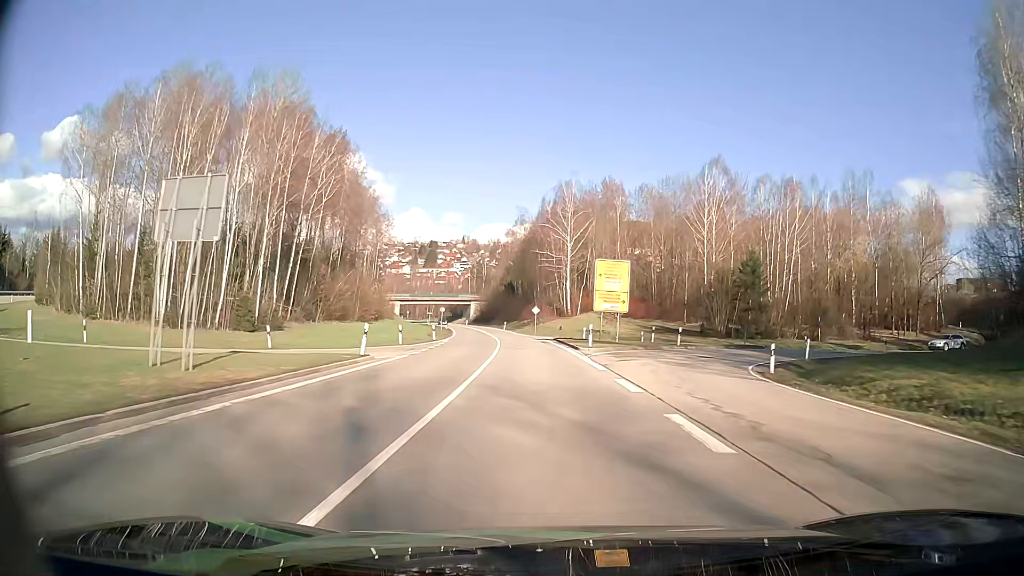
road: secondary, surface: asphalt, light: Day
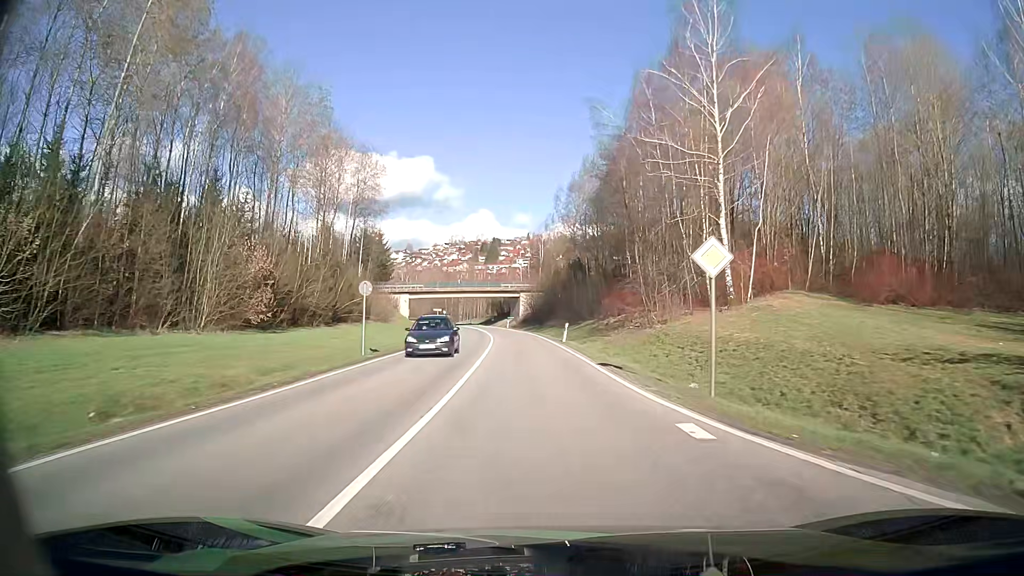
(-3.0, +58.1) m; -6°
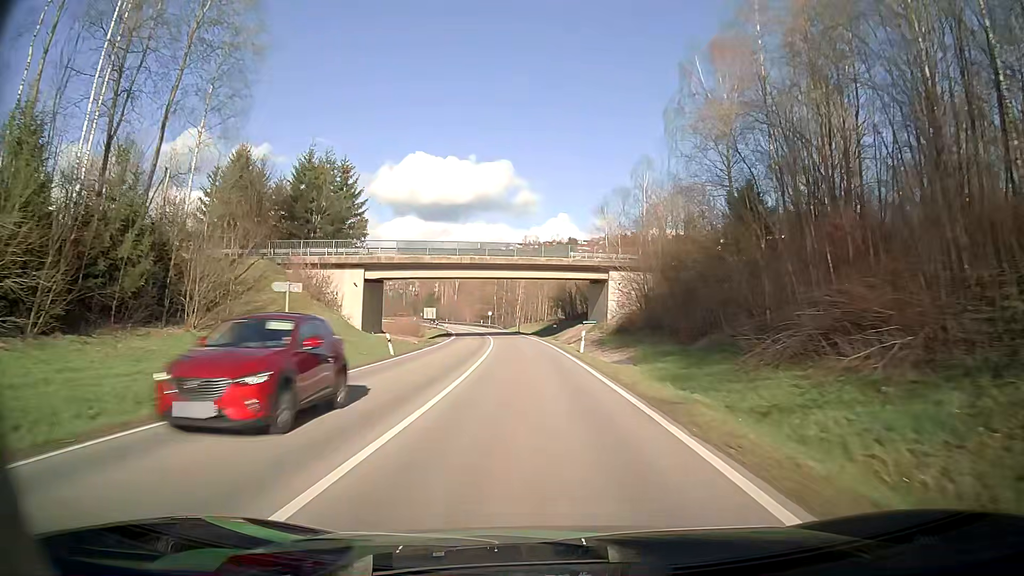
(-3.2, +60.0) m; -6°
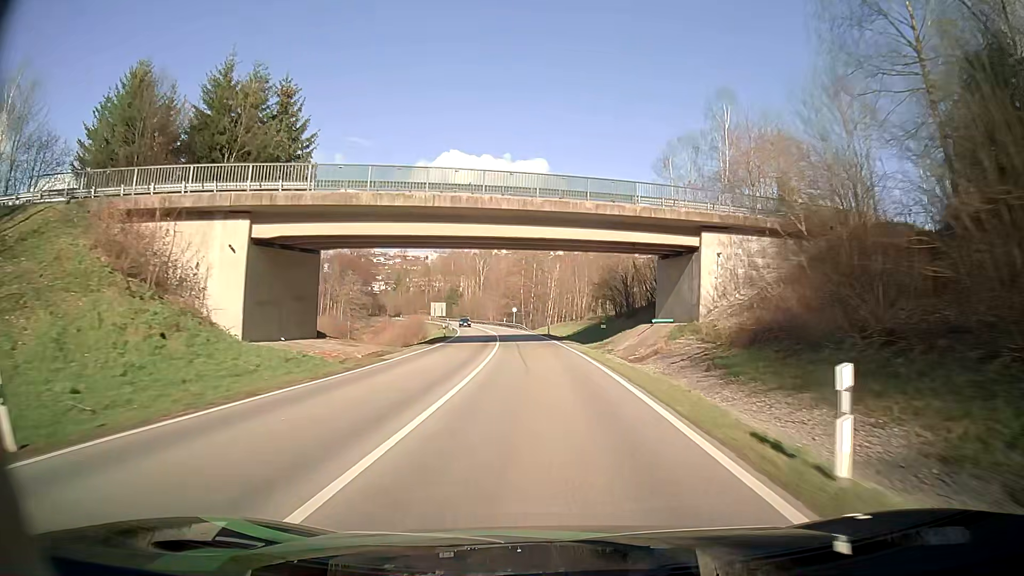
(-0.7, +24.5) m; -3°
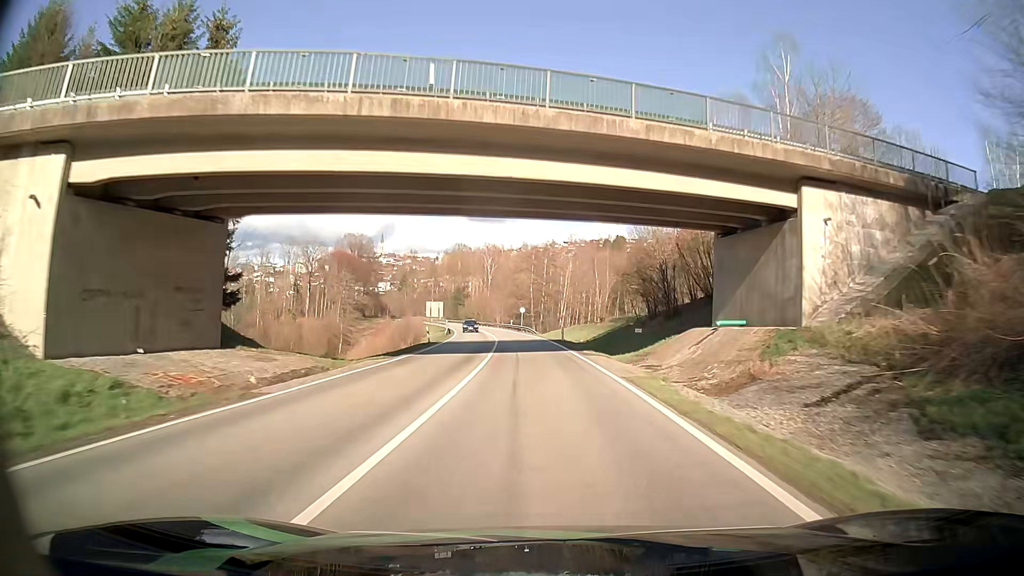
(-0.1, +12.4) m; -1°
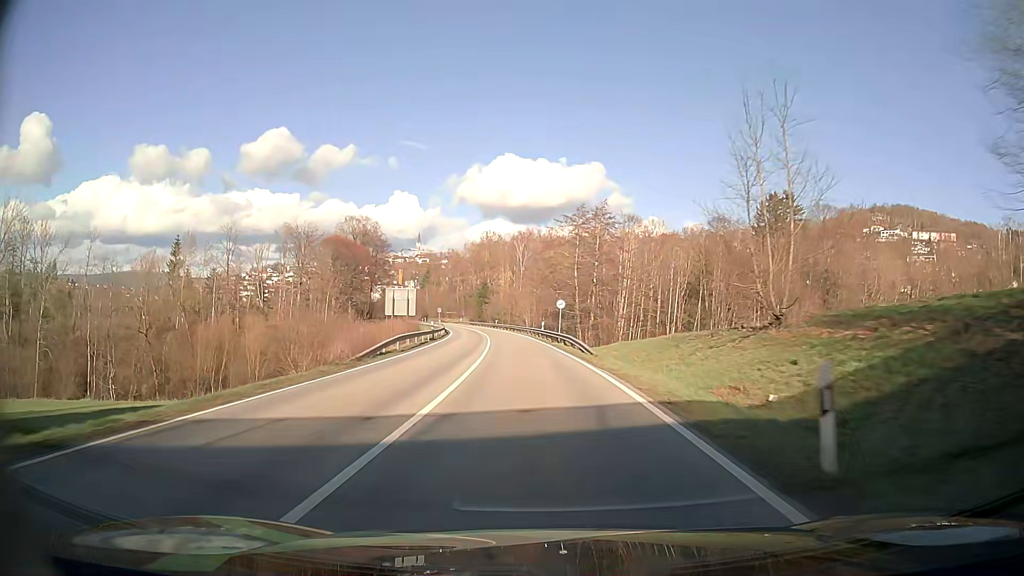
(-0.9, +37.6) m; -3°
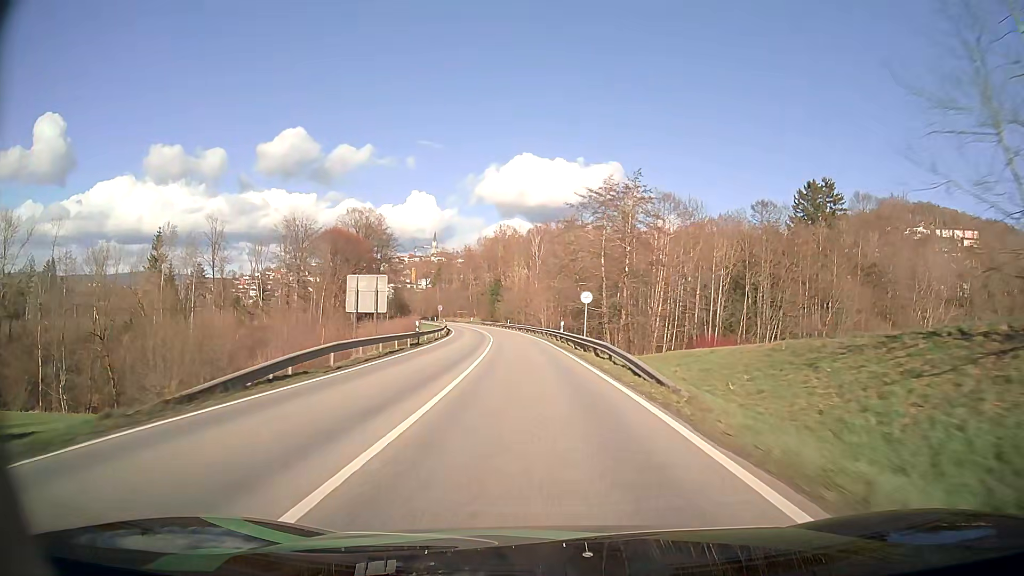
(-0.2, +12.7) m; -2°
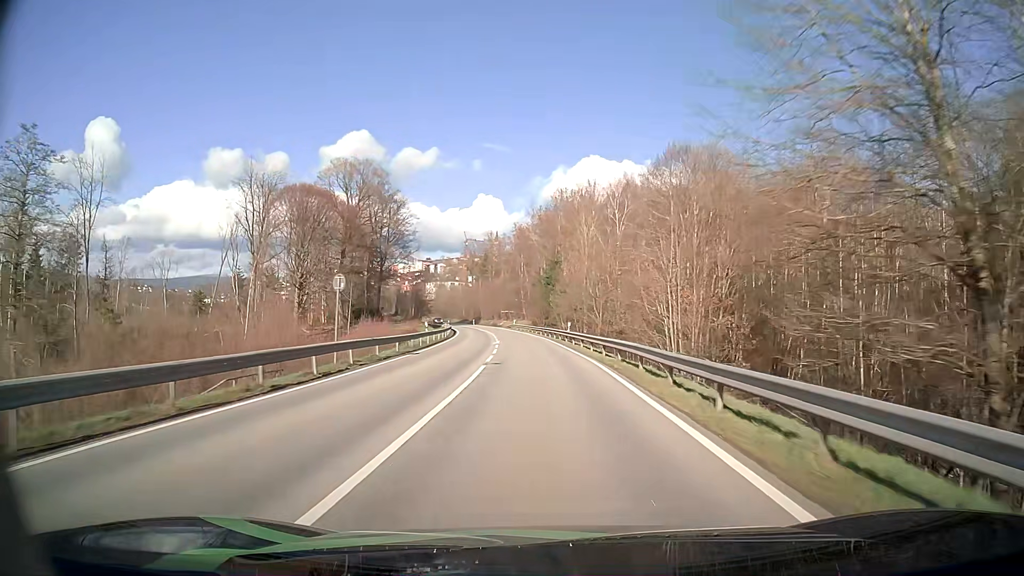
(-2.4, +51.4) m; -6°
(0, +10) (0, +20) (-1, +30) (-1, +40) (-2, +50) (-3, +60) (-4, +70) (-5, +80) (-7, +90) (-8, +100) m
